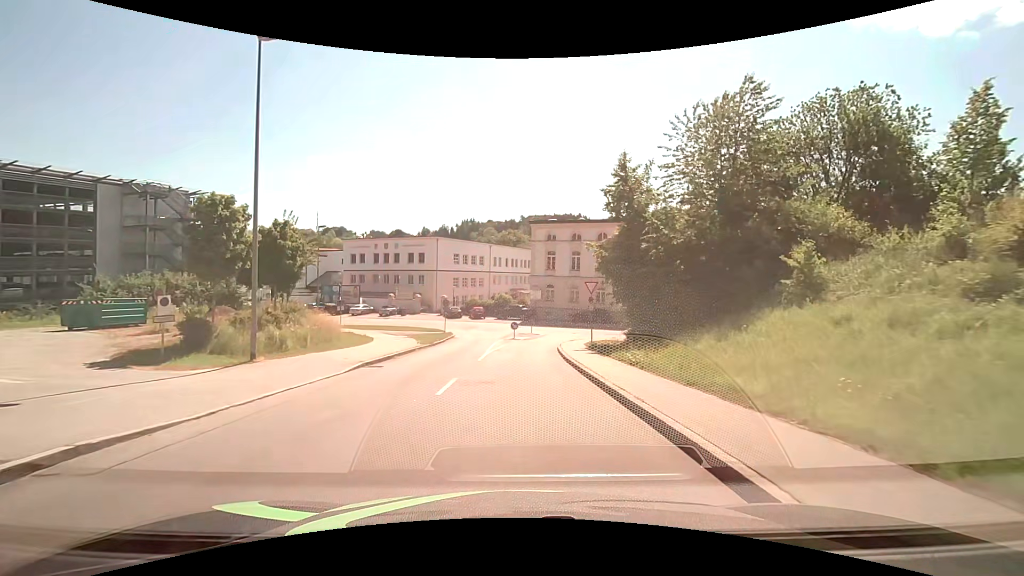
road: tertiary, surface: asphalt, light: Day
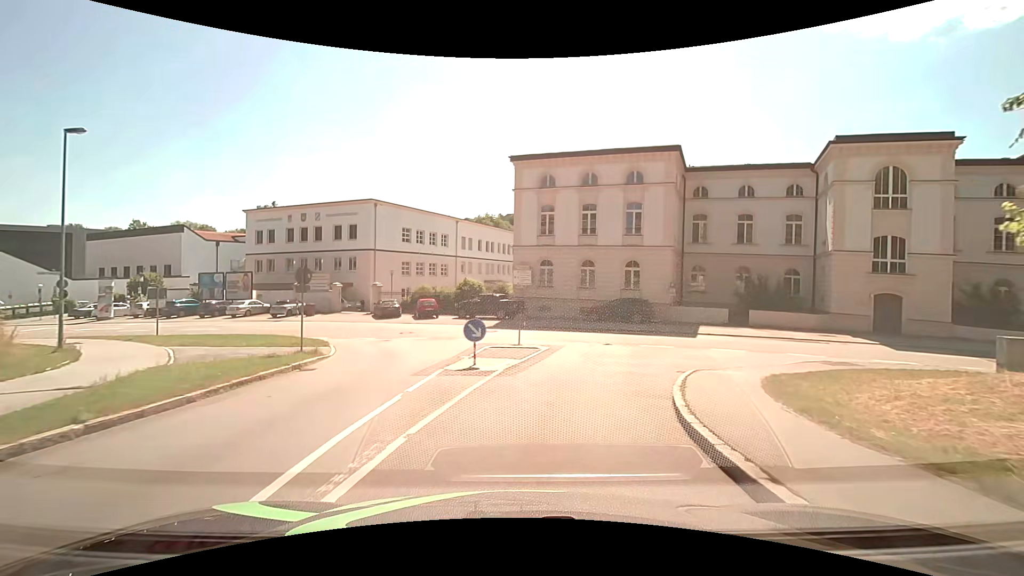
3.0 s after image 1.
(+0.1, +24.4) m; +2°
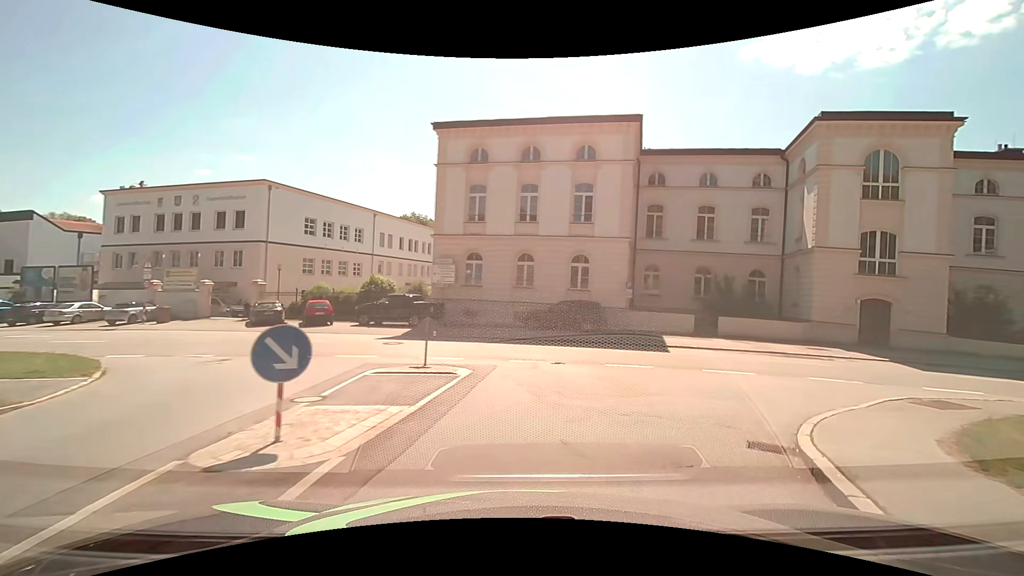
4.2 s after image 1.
(+0.3, +7.4) m; +8°
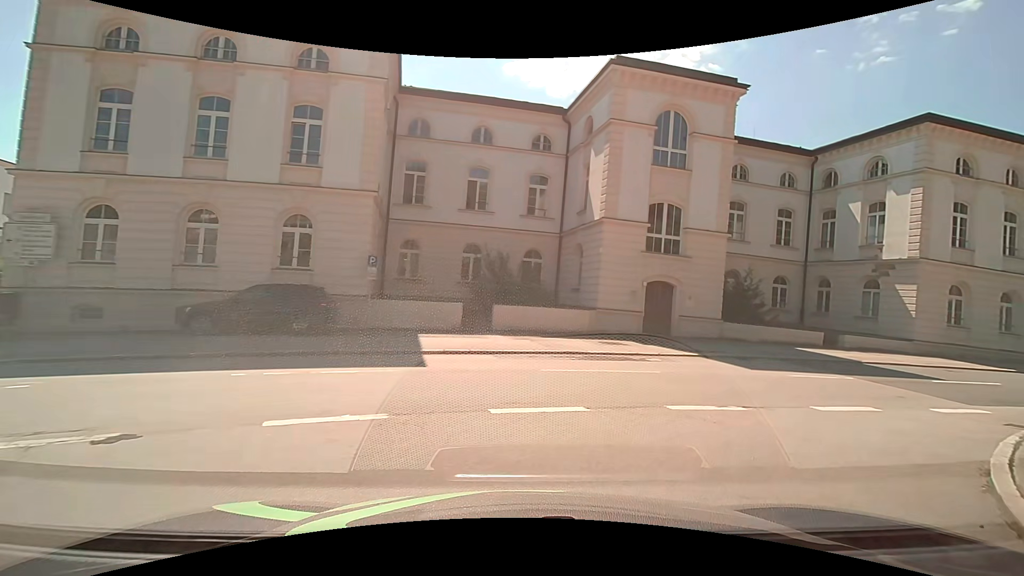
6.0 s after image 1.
(+1.9, +8.7) m; +28°
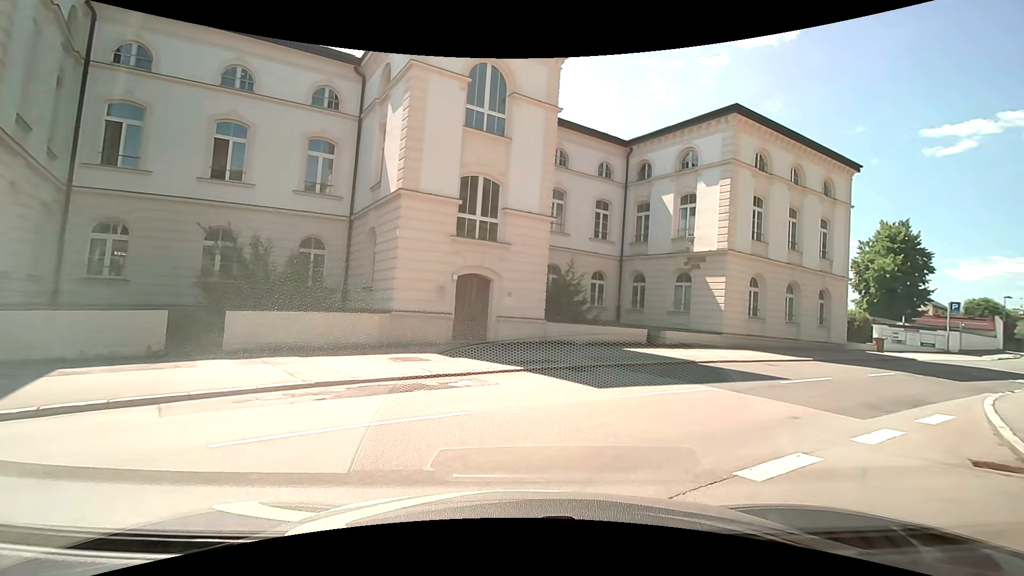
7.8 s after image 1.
(+0.8, +5.2) m; +20°
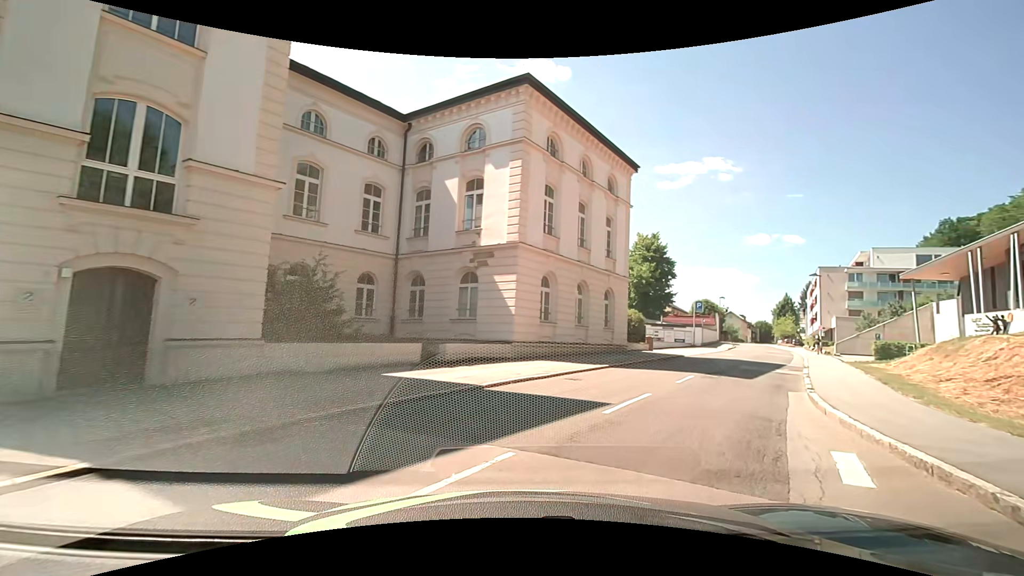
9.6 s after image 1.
(+1.2, +5.9) m; +24°
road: residential
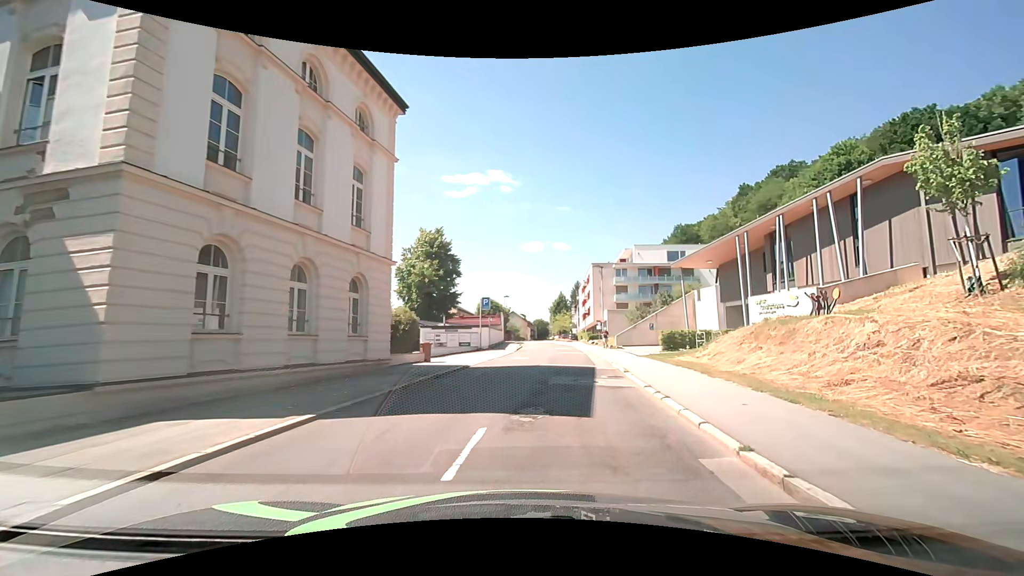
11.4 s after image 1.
(+2.1, +9.4) m; +22°
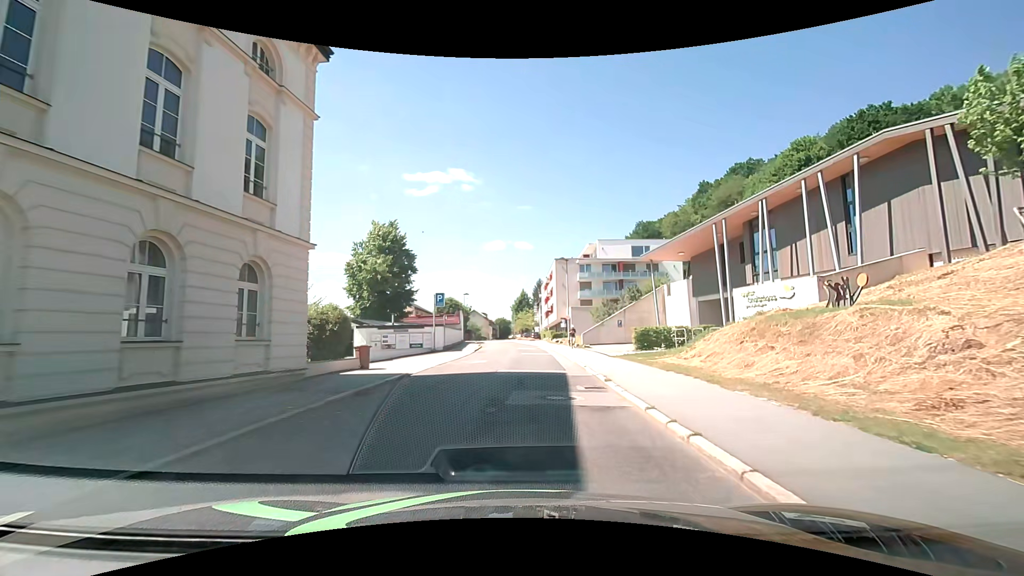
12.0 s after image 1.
(+0.2, +4.1) m; +5°
